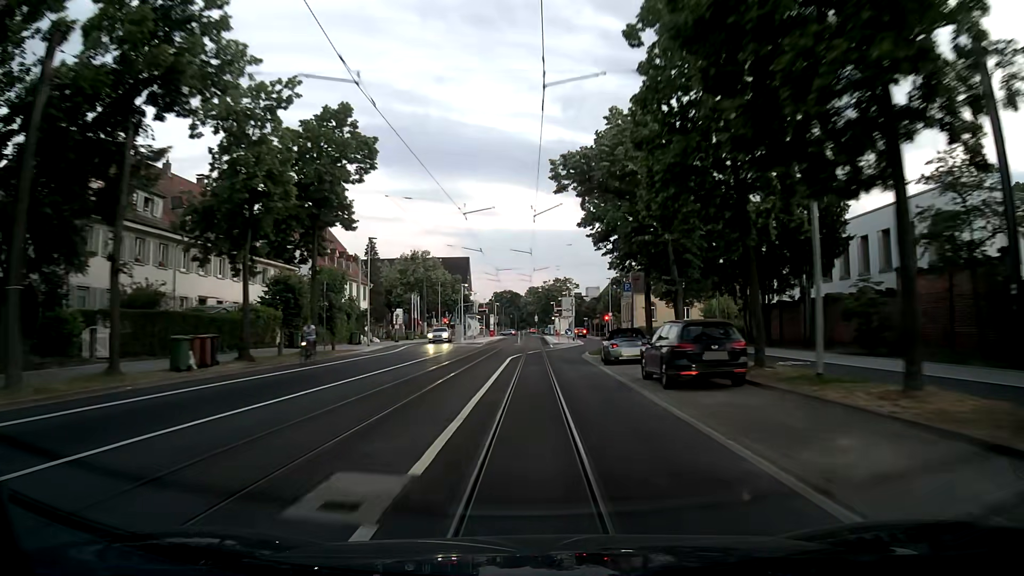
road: secondary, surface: asphalt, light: Sunrise
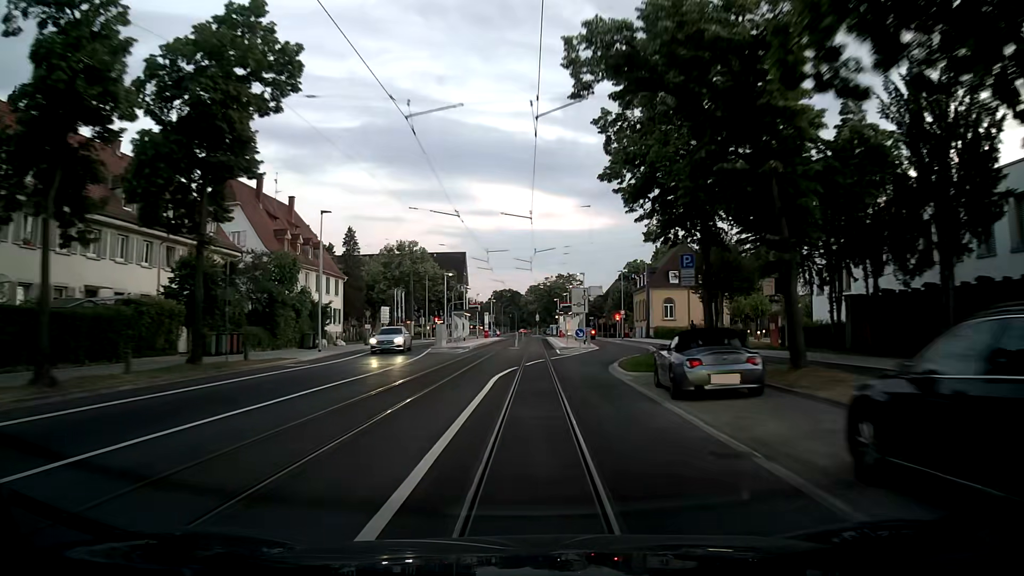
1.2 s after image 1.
(-0.1, +11.9) m; -1°
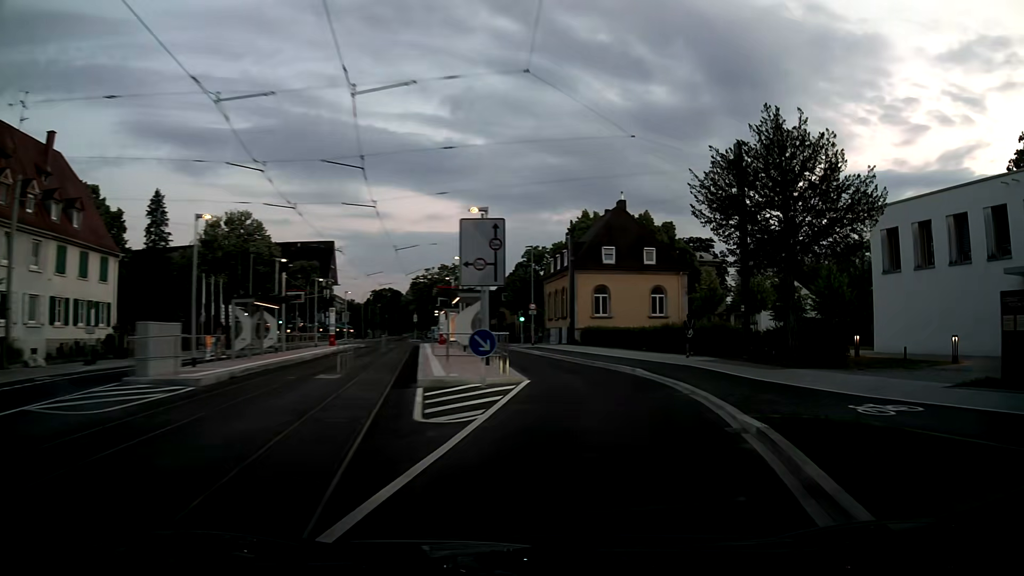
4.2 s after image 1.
(+1.2, +25.8) m; +10°
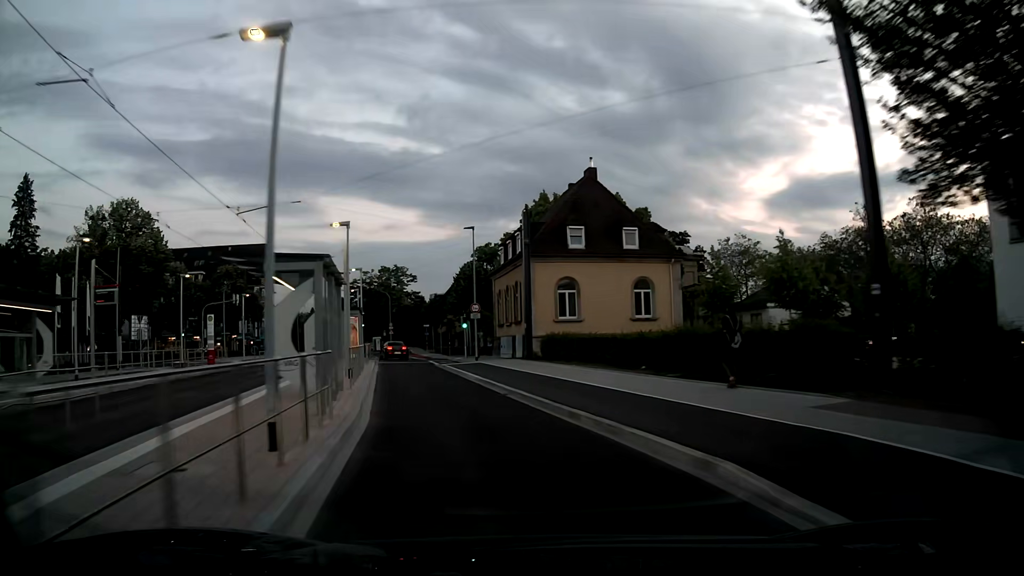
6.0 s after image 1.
(+0.9, +14.2) m; +4°
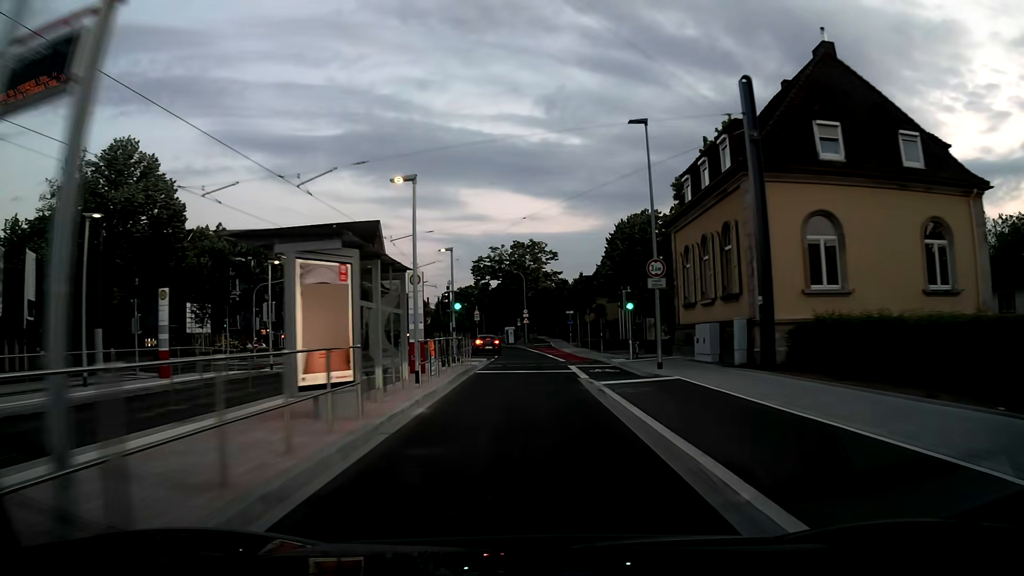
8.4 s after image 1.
(-2.6, +19.5) m; -13°
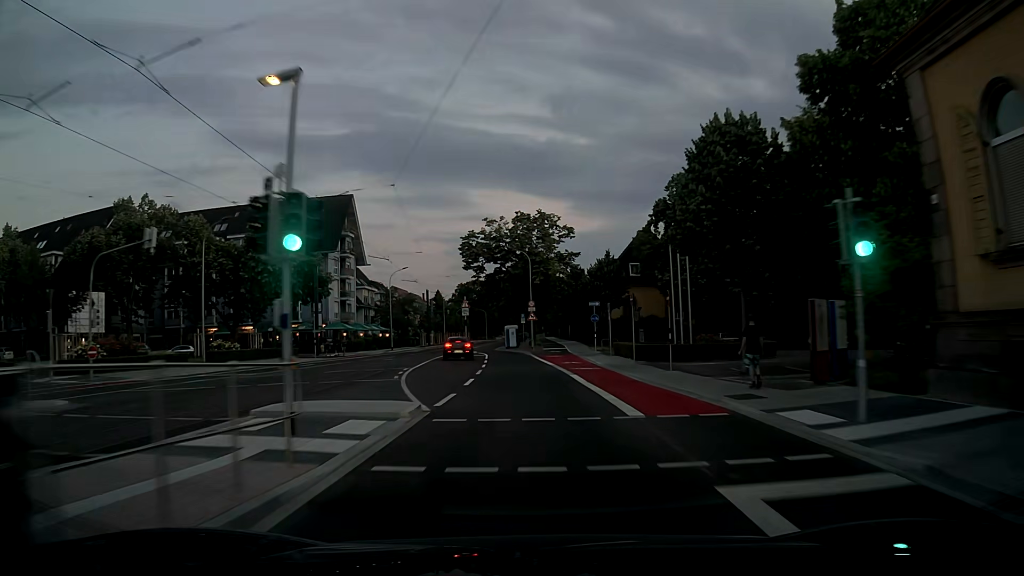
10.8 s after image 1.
(-0.1, +21.5) m; 0°
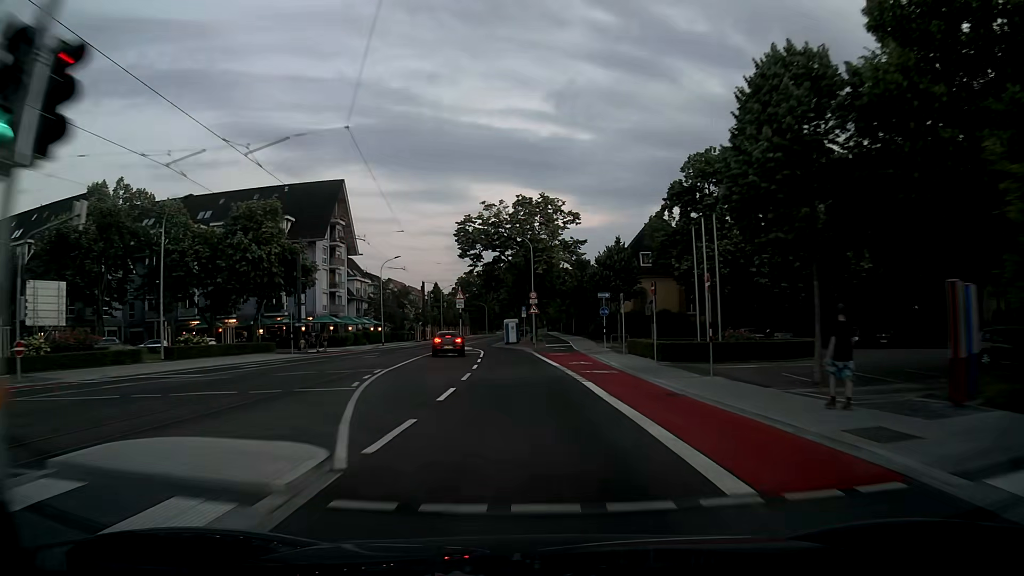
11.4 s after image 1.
(0.0, +5.7) m; 0°
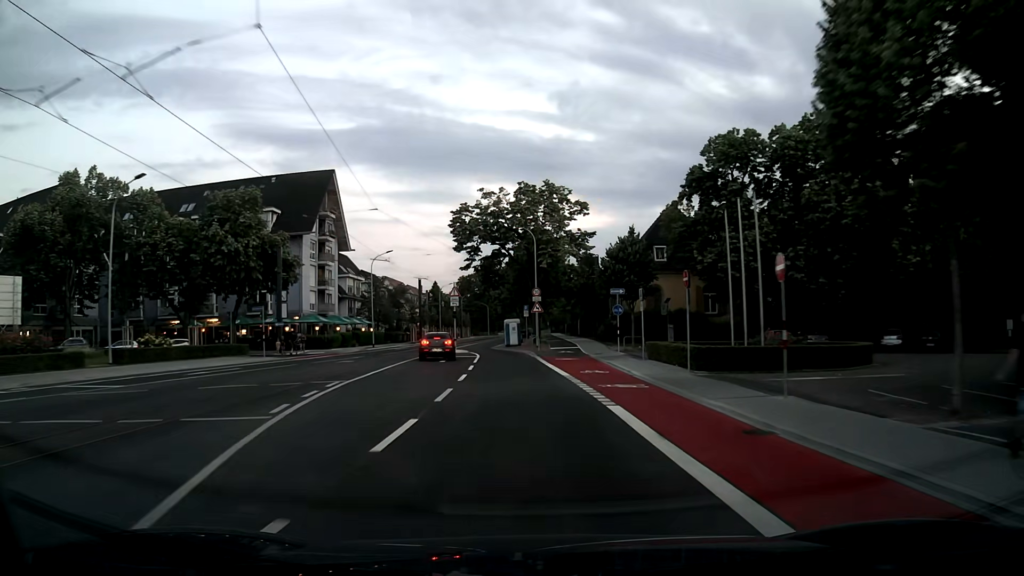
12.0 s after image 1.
(0.0, +5.8) m; 0°
(0, +10) (0, +20) (-1, +30) (-2, +40) (-3, +50) (-5, +60) (-5, +70) (-6, +80) (-6, +90) (-6, +100) m
